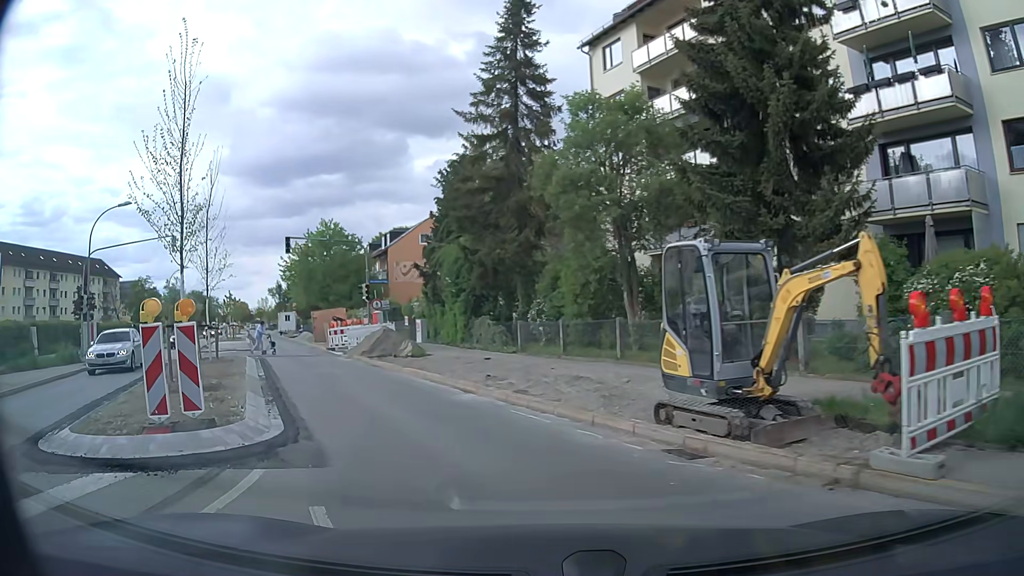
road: secondary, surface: asphalt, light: Day
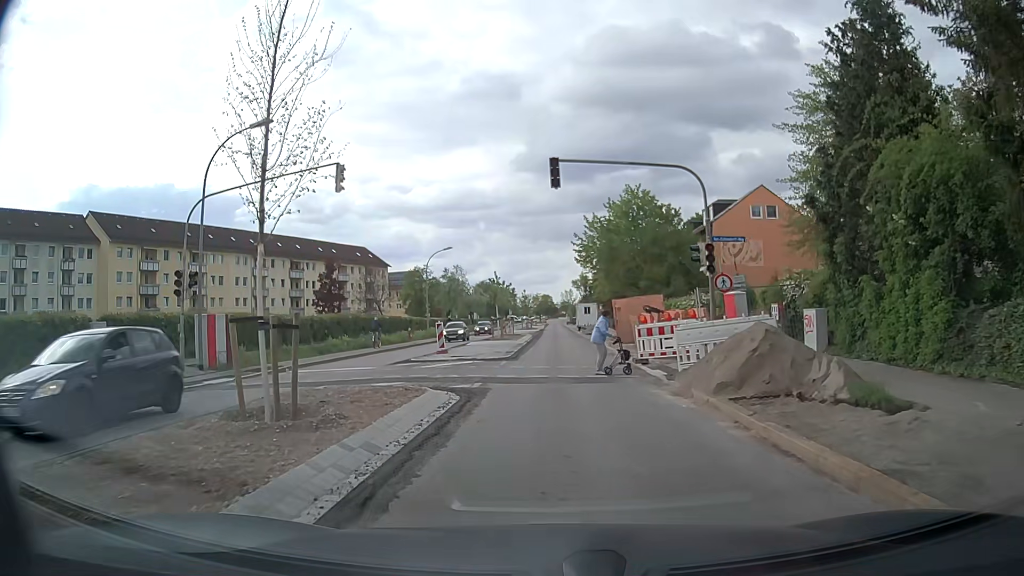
(-4.3, +15.1) m; -27°
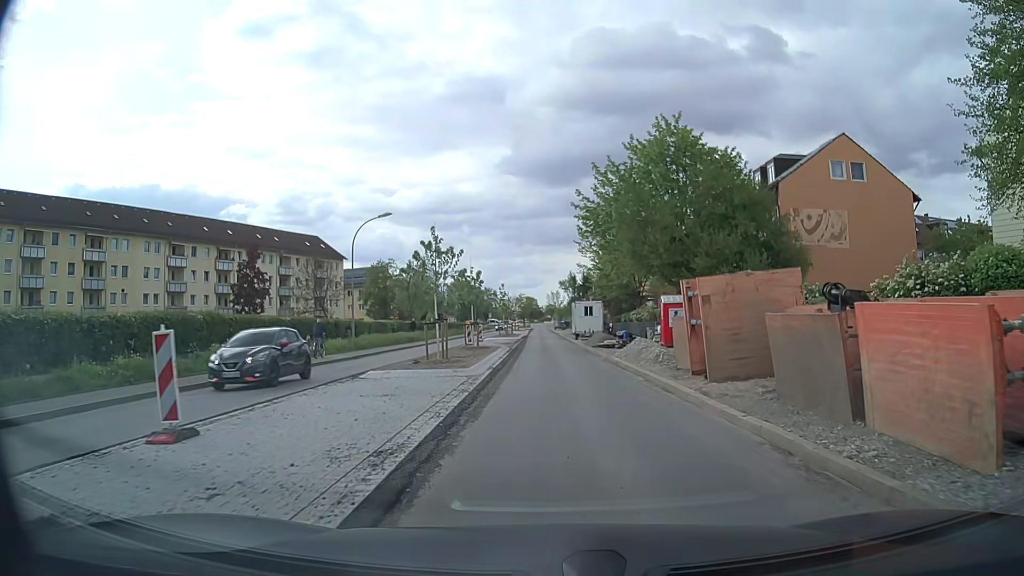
(0.0, +20.8) m; +1°
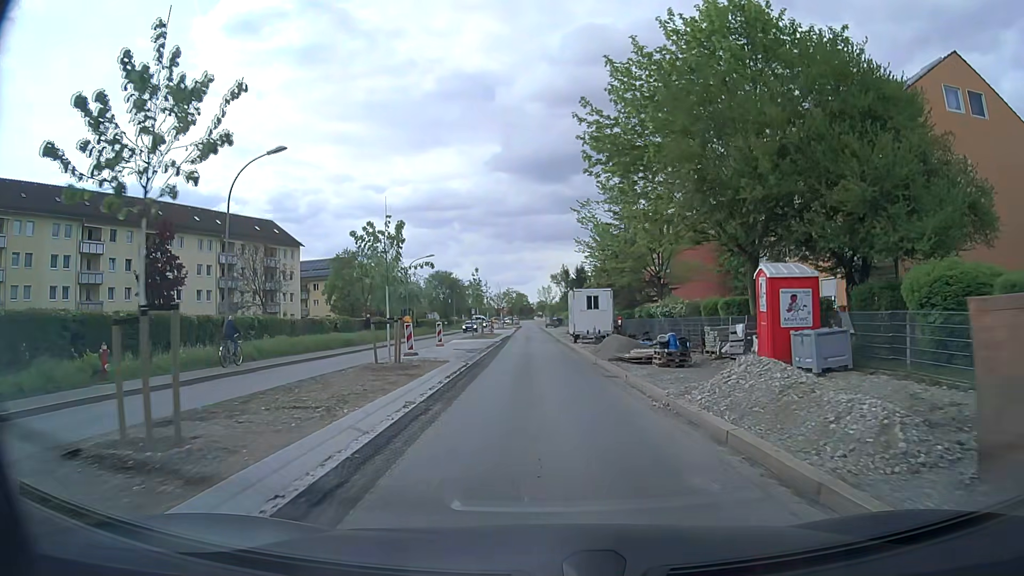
(+0.5, +15.7) m; +1°
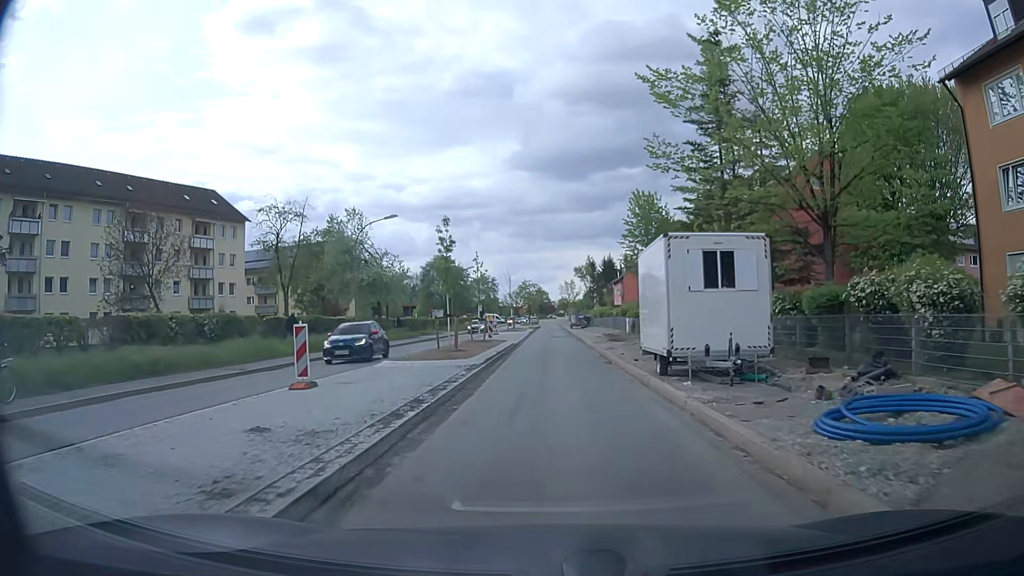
(-0.4, +23.9) m; -1°
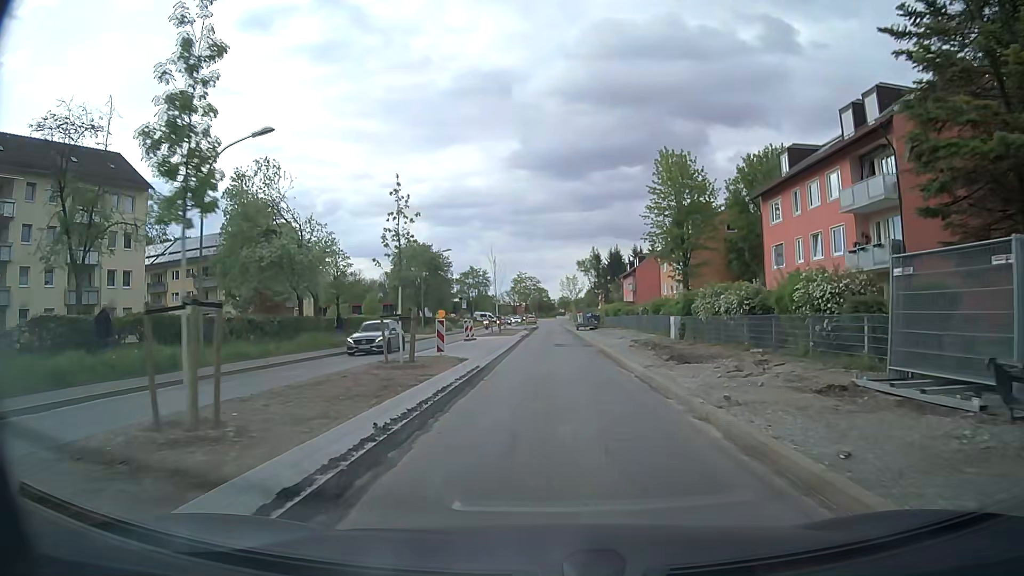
(0.0, +19.0) m; 0°
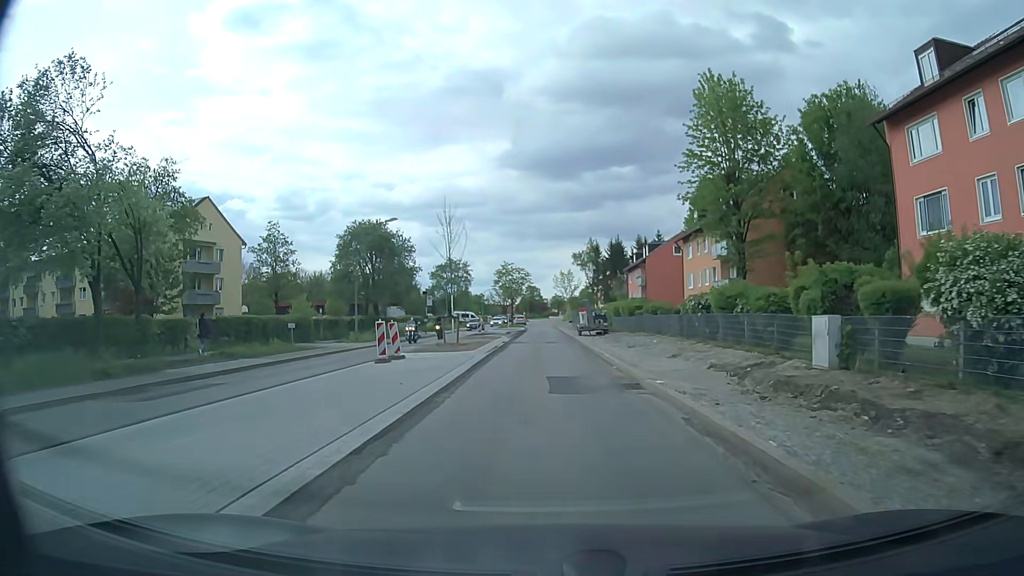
(+0.1, +19.1) m; +1°
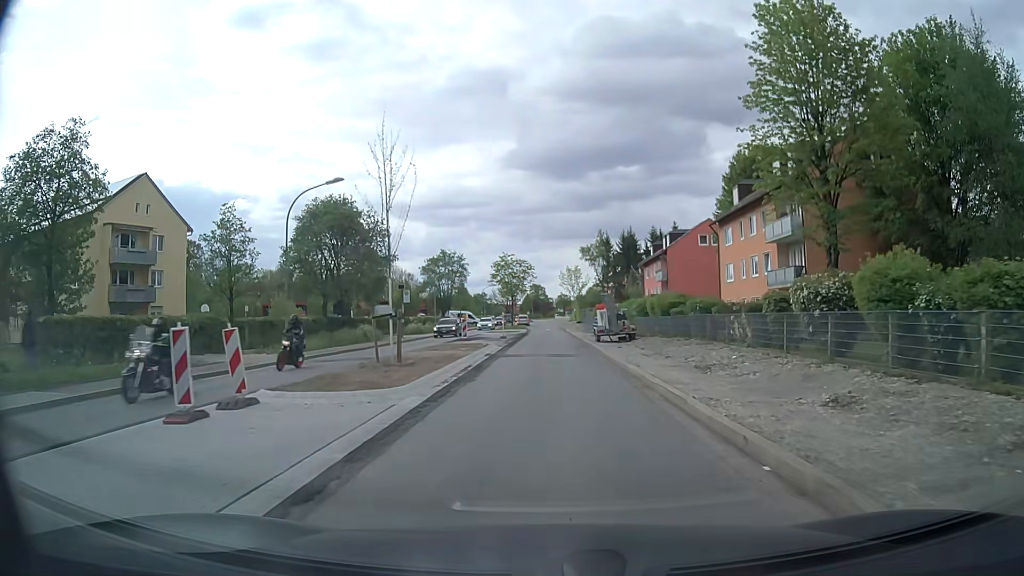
(-0.1, +12.4) m; 0°
